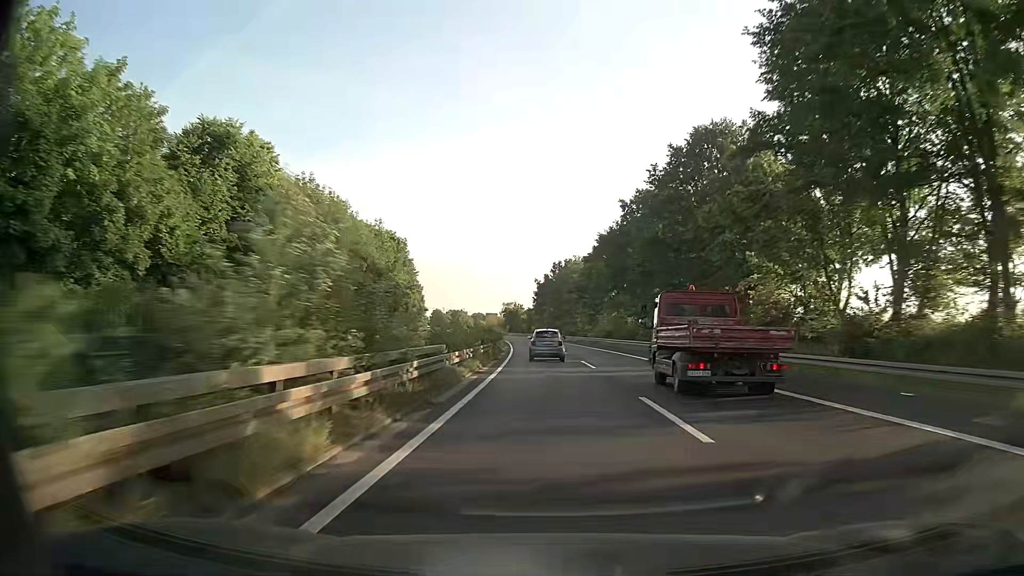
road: trunk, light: Day
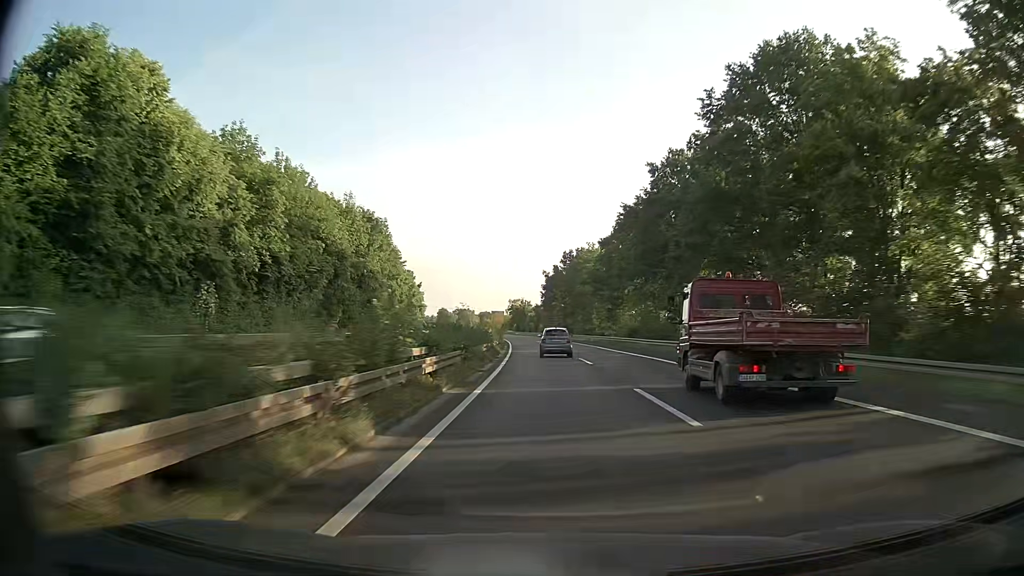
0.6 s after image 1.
(0.0, +16.9) m; 0°
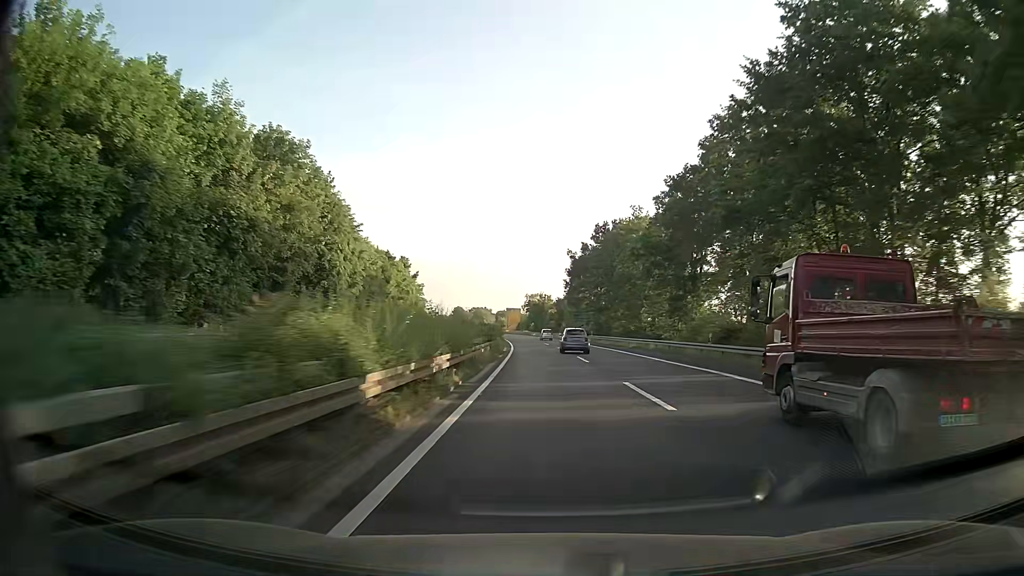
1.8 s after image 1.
(-0.6, +33.8) m; -2°
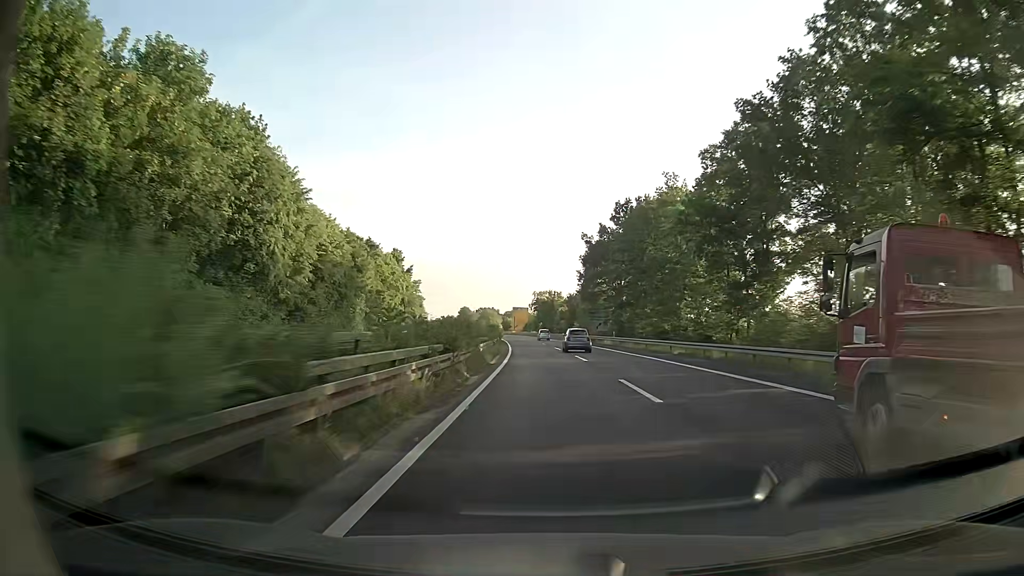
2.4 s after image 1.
(-0.1, +16.9) m; -1°
